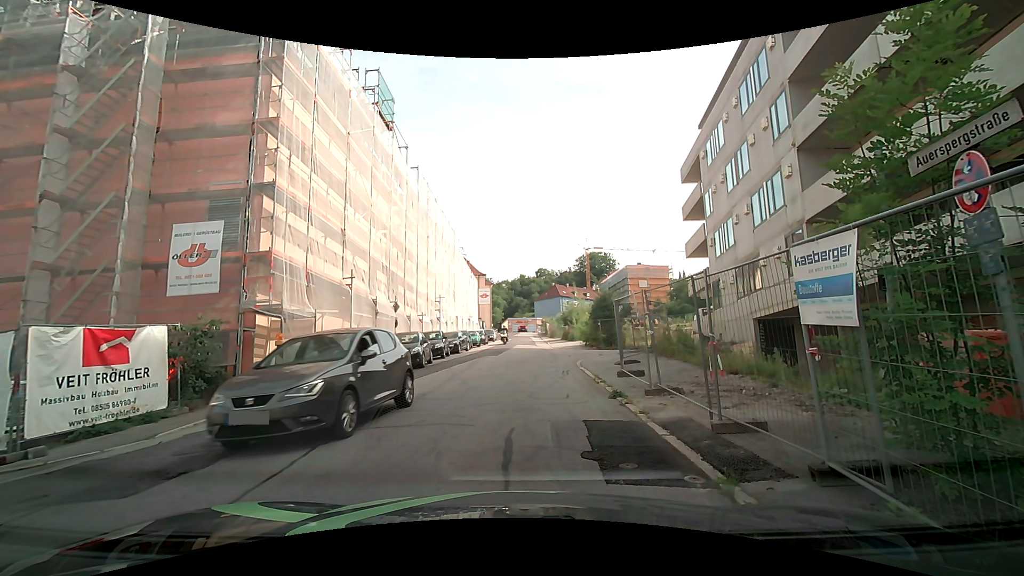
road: residential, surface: asphalt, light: Day
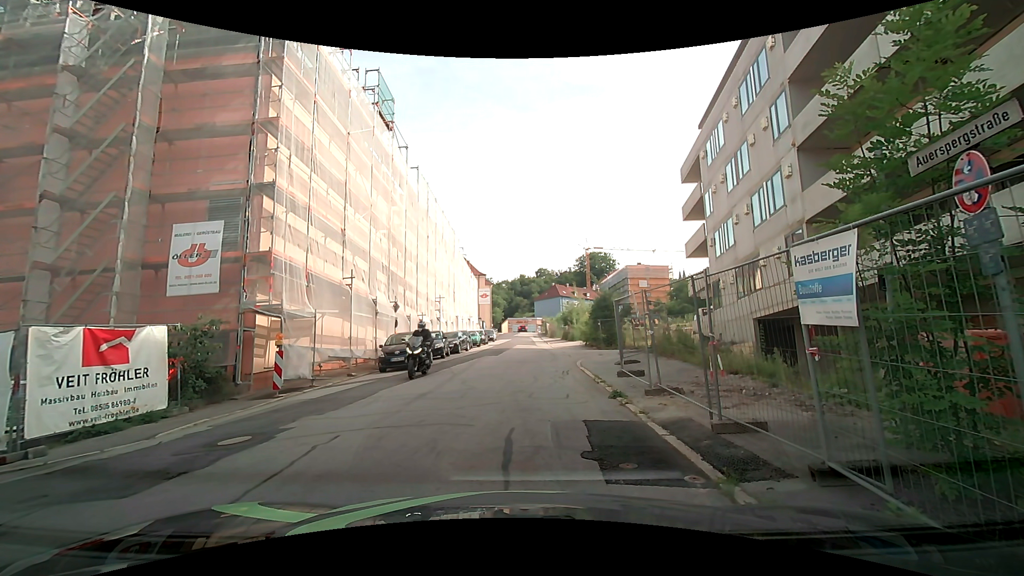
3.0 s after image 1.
(0.0, 0.0) m; 0°
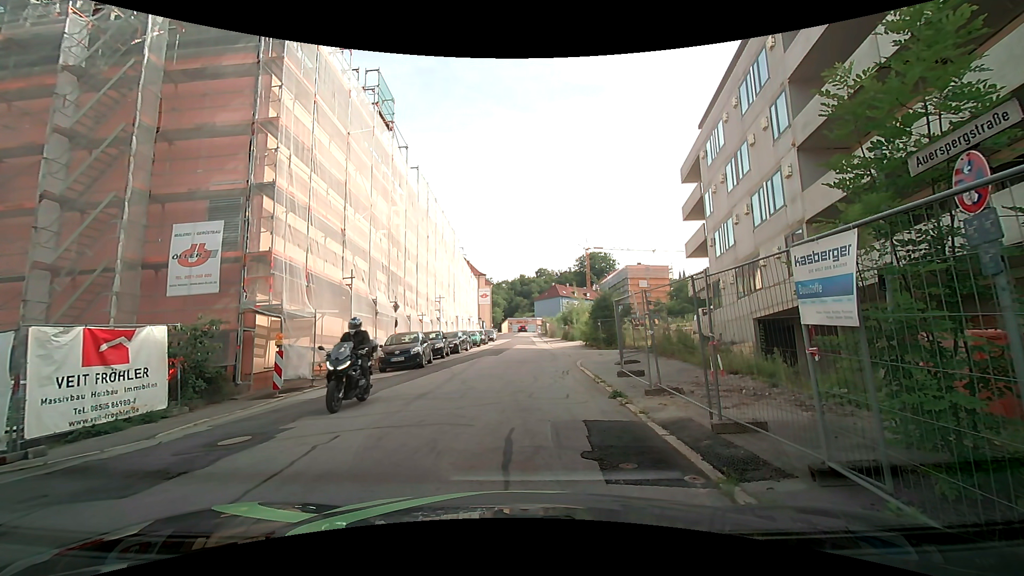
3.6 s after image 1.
(0.0, 0.0) m; 0°
